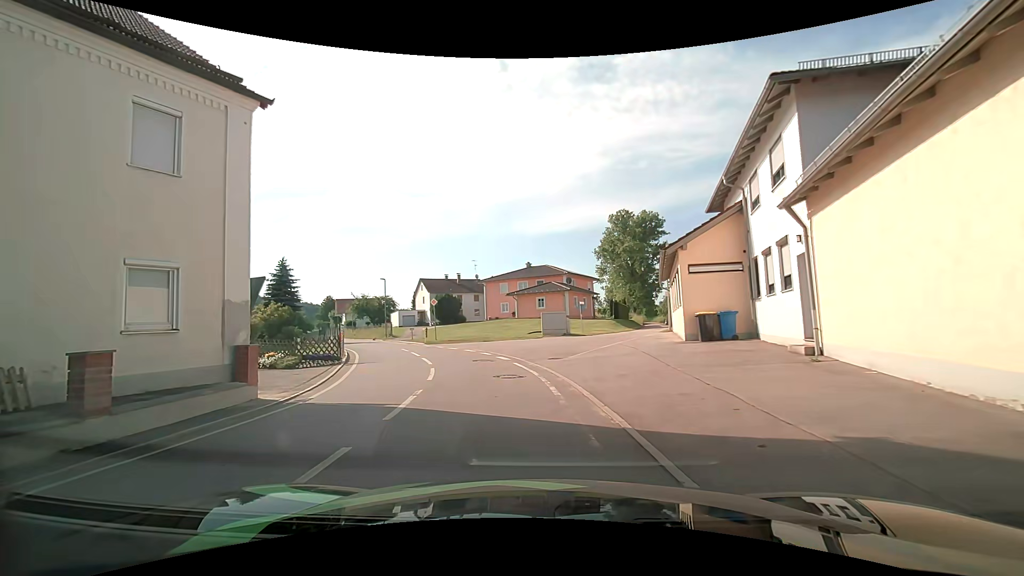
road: tertiary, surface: asphalt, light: Day
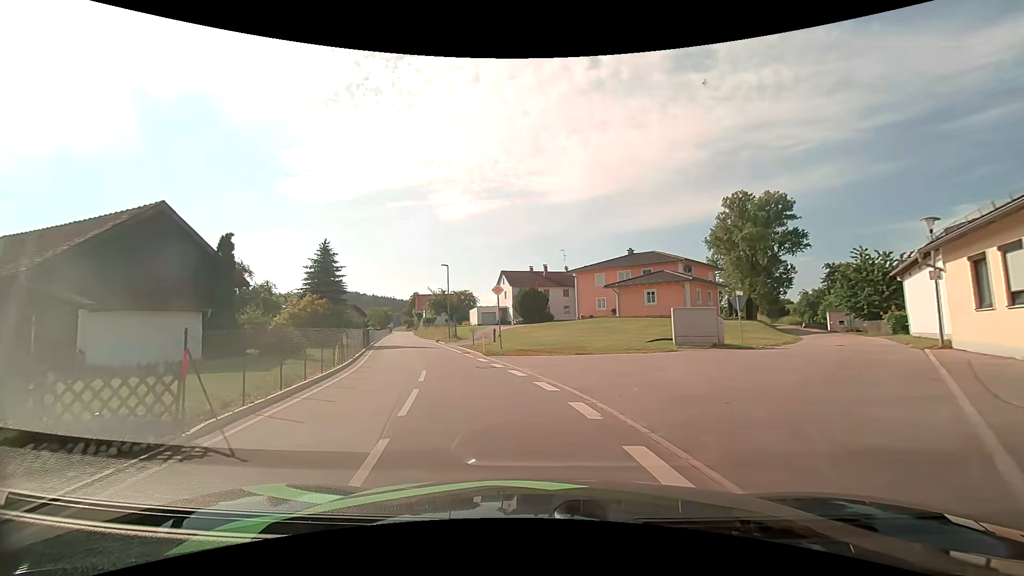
(-1.0, +13.3) m; -9°
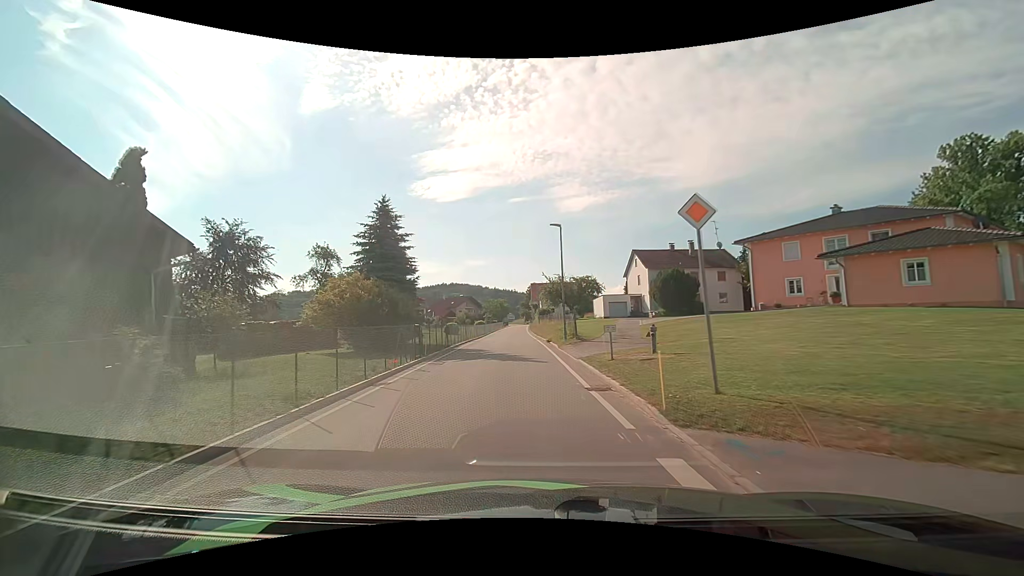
(-2.3, +15.4) m; -15°
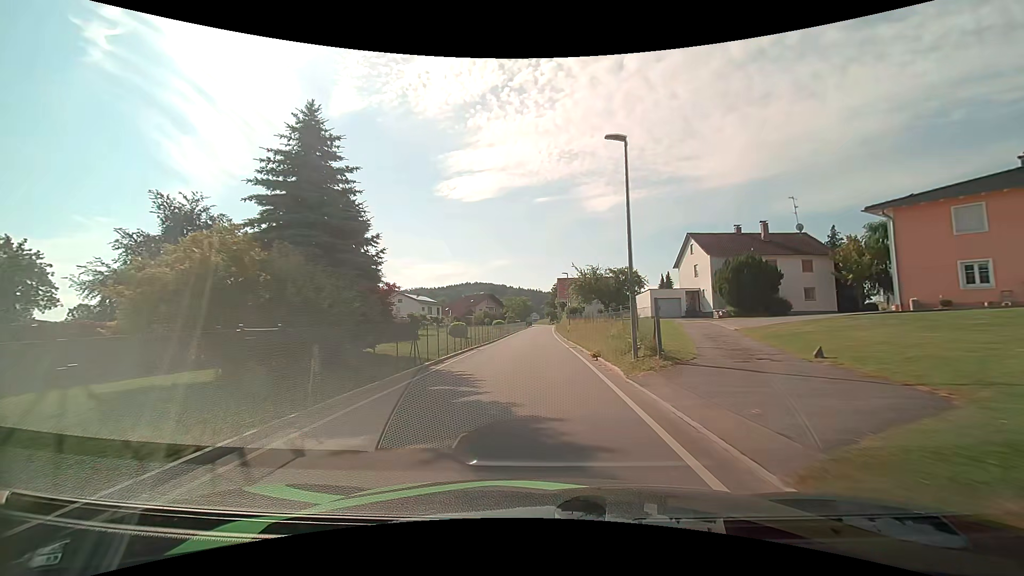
(-0.4, +13.0) m; -2°
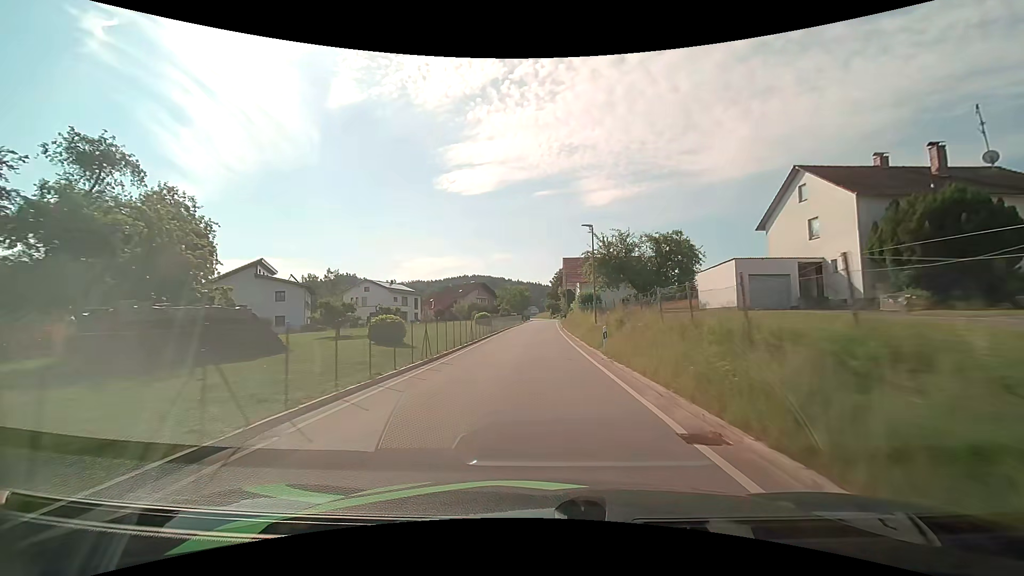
(-0.2, +22.4) m; 0°
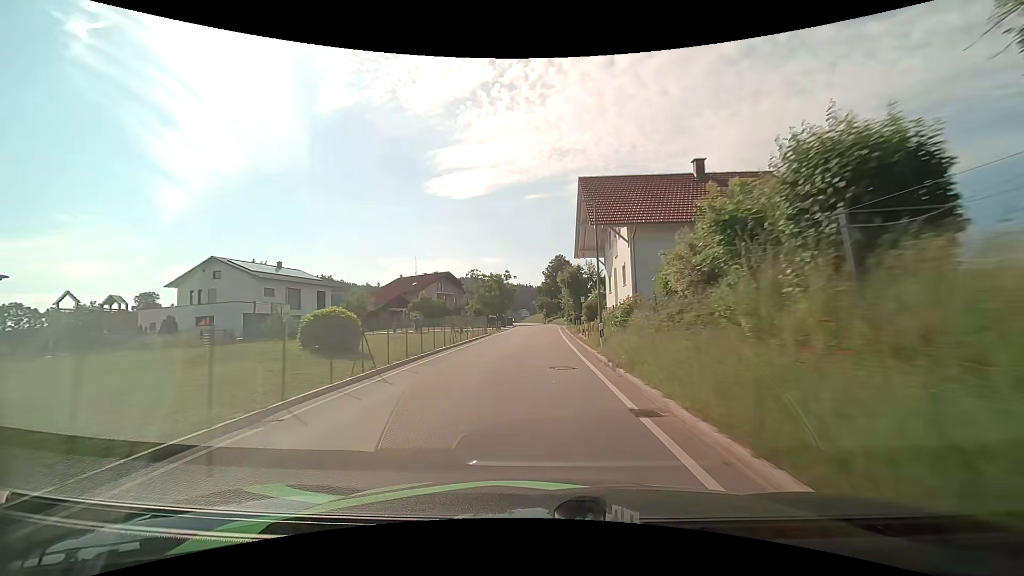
(+0.4, +41.4) m; +1°
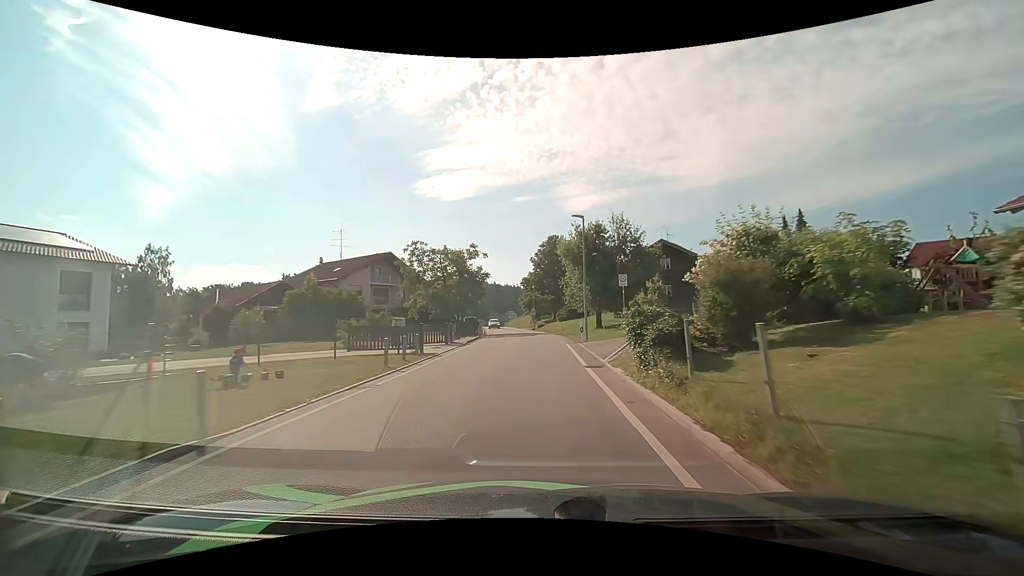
(+0.2, +31.2) m; +2°
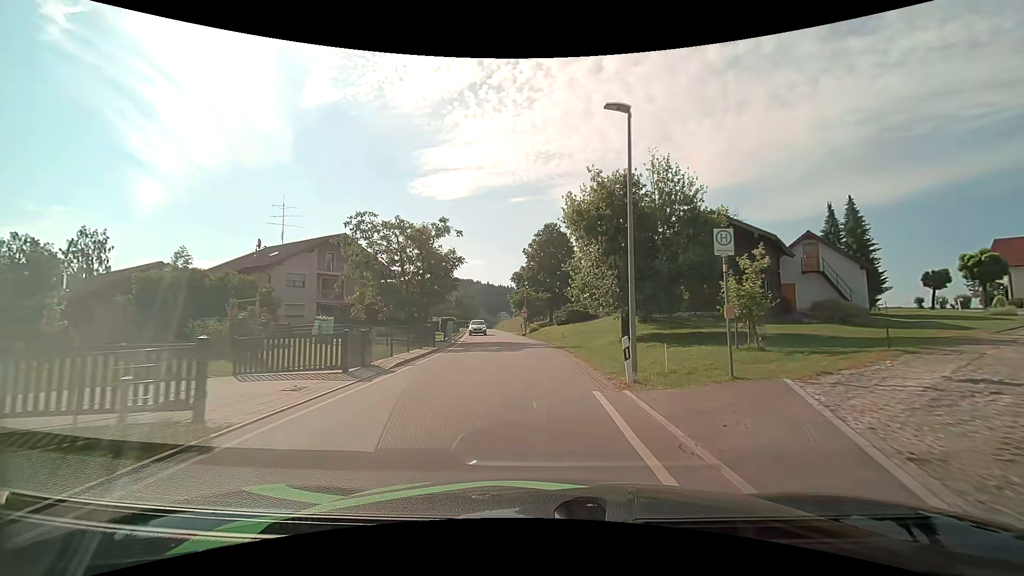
(0.0, +13.2) m; 0°
(0, +10) (0, +20) (-1, +30) (-2, +40) (-3, +50) (-5, +60) (-6, +70) (-7, +80) (-8, +90) (-10, +99) m
